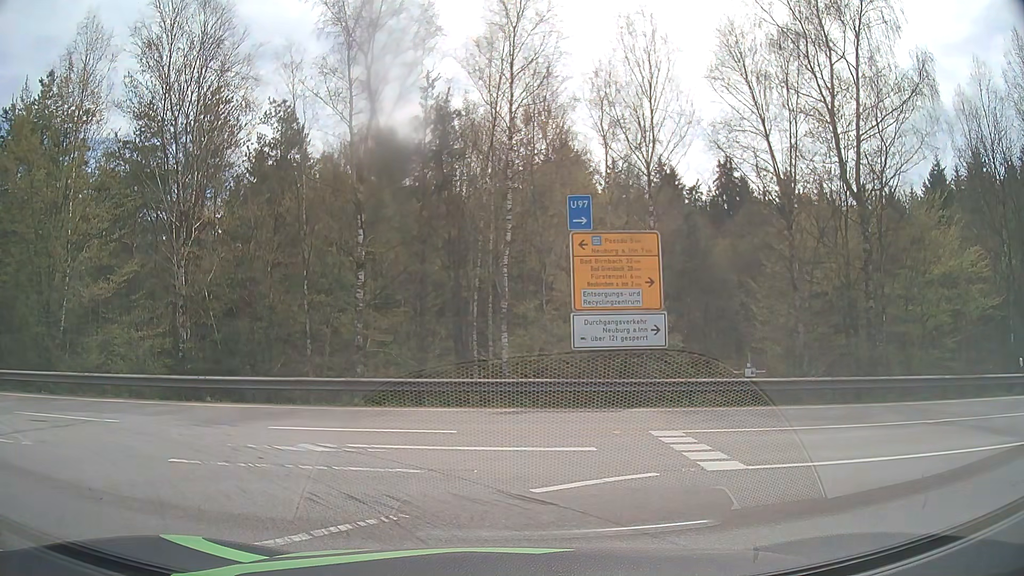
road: motorway_link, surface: asphalt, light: Day
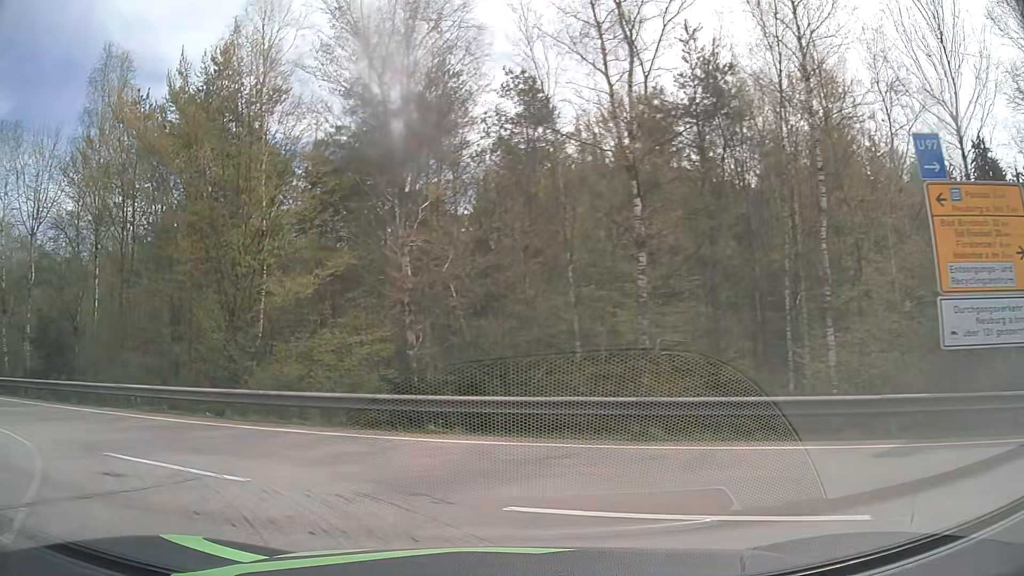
(-1.0, +5.6) m; -23°
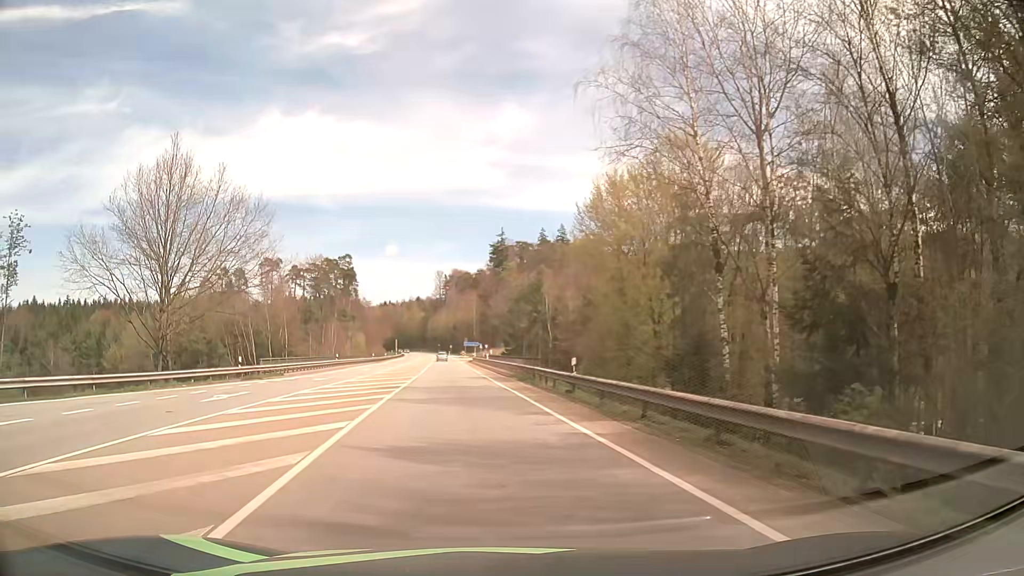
(-11.6, +14.2) m; -64°
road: secondary
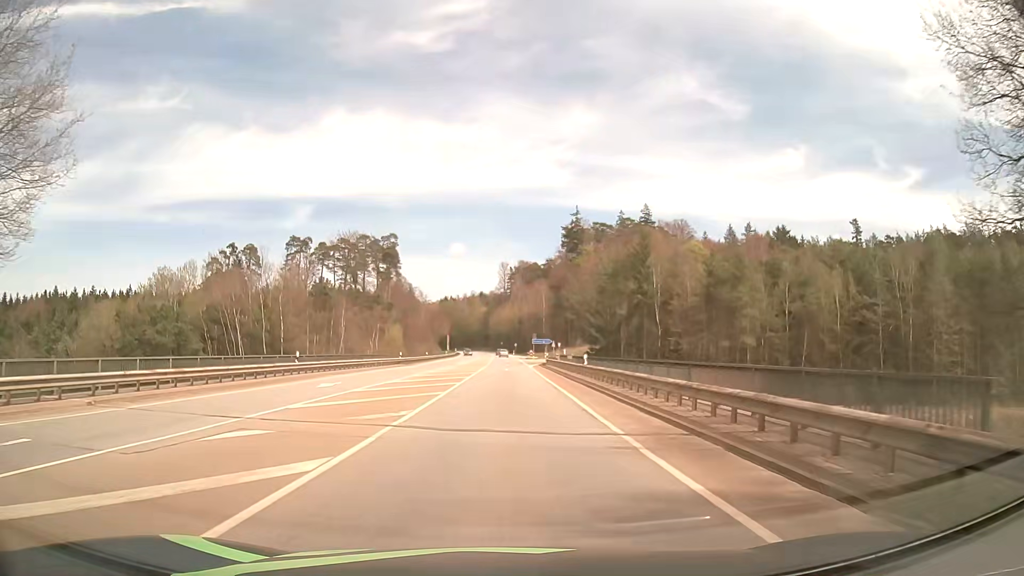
(-2.5, +33.3) m; -6°
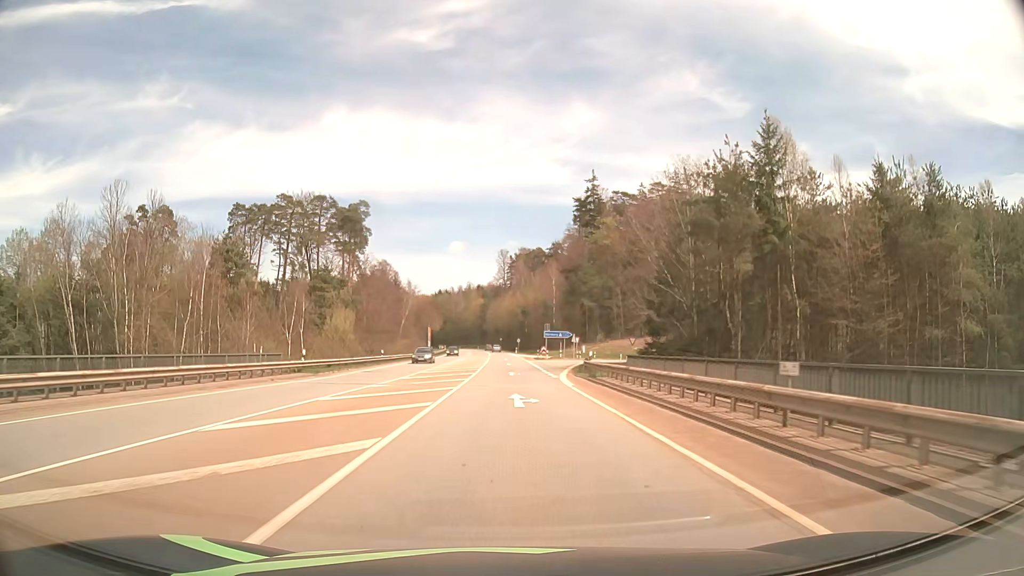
(-0.4, +35.4) m; 0°
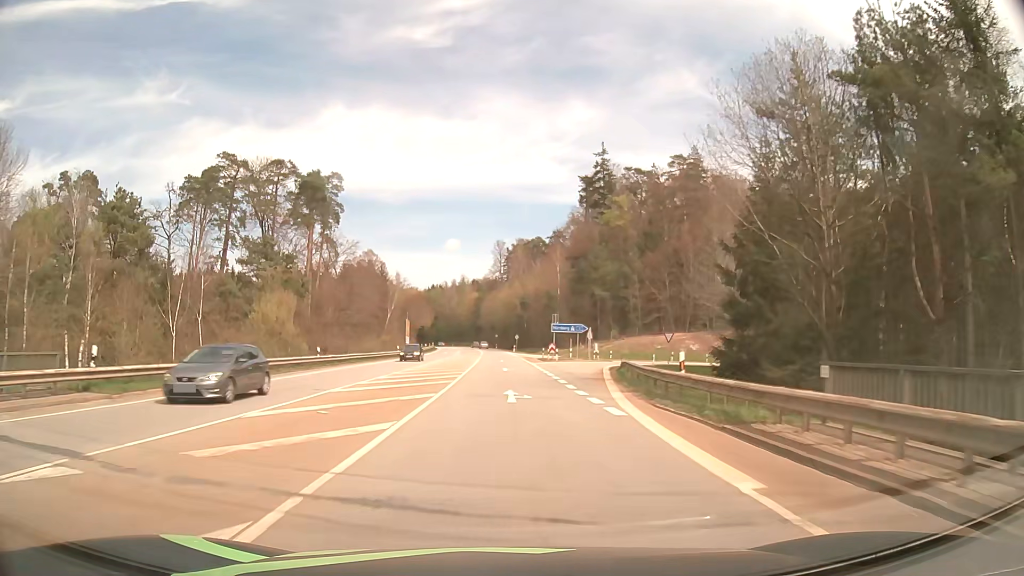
(+0.1, +19.8) m; 0°
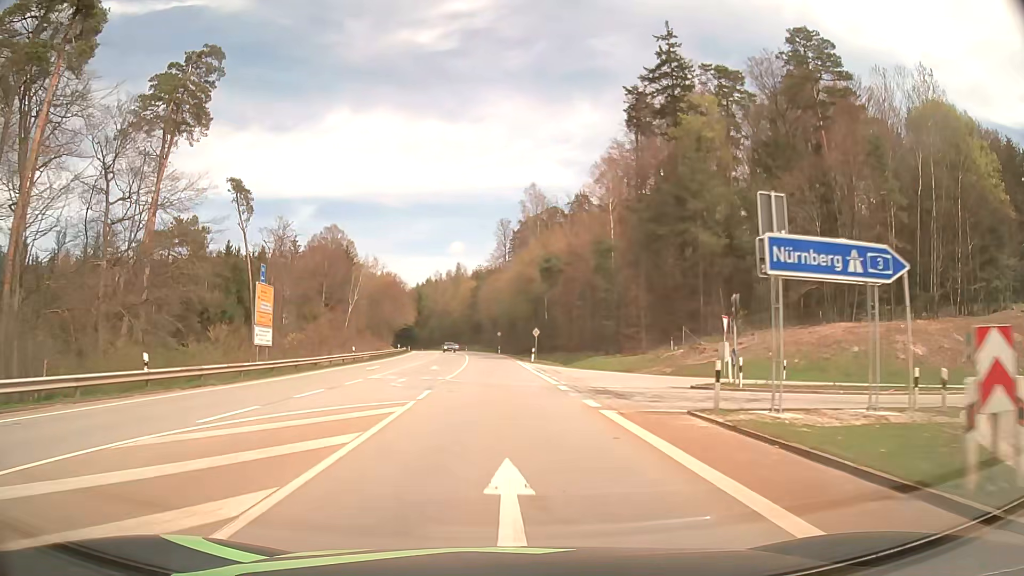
(0.0, +53.3) m; 0°
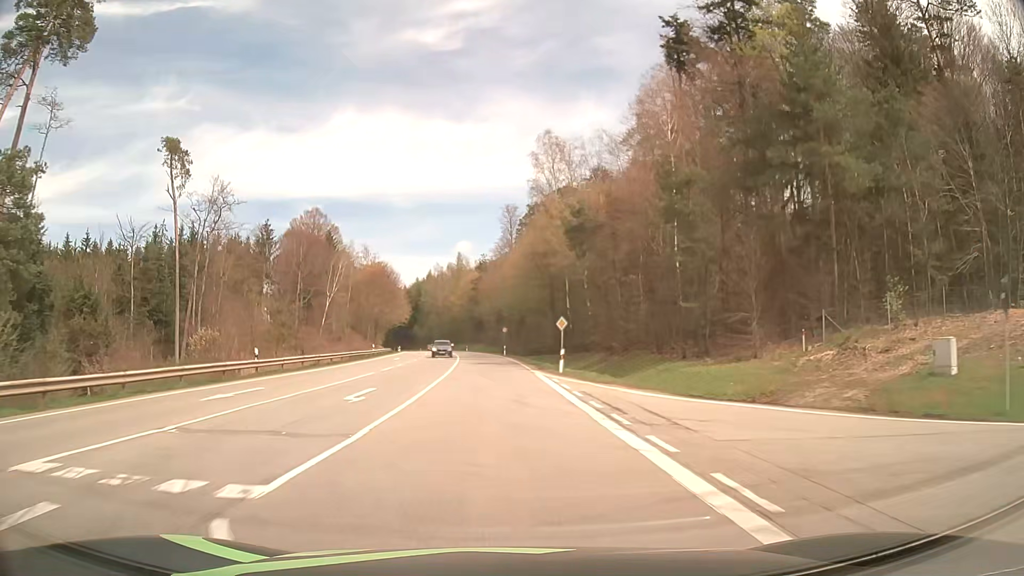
(-0.1, +21.7) m; 0°
(0, +10) (0, +20) (0, +30) (-1, +40) (-1, +50) (-2, +60) (-3, +70) (-4, +80) (-5, +90) (-6, +100) m
